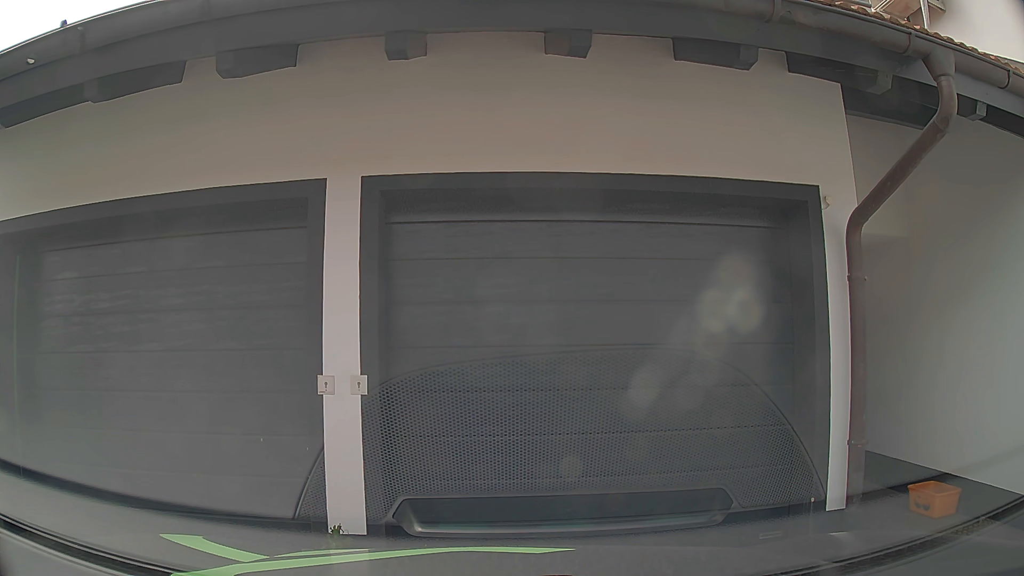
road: residential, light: Day
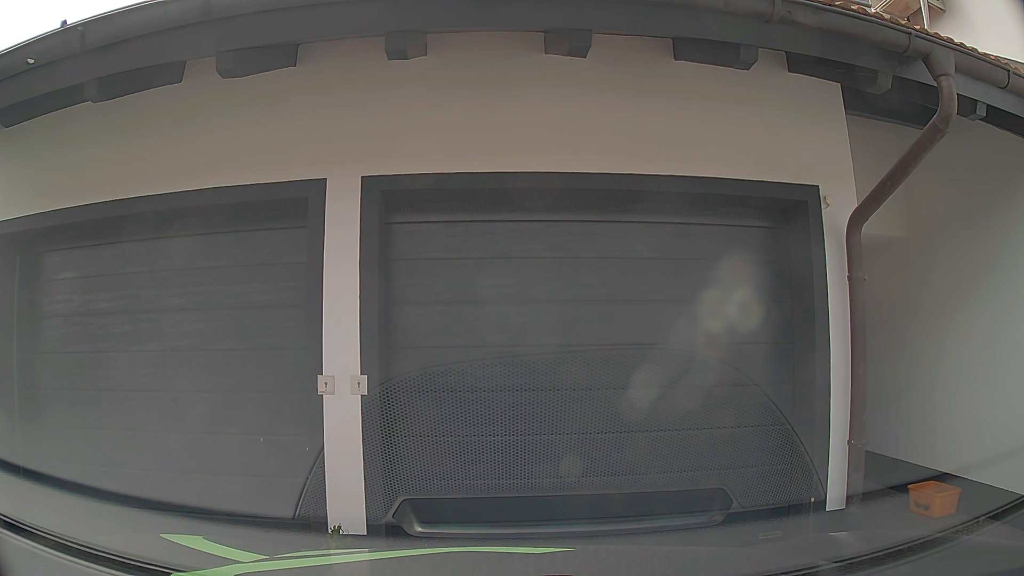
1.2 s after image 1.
(0.0, 0.0) m; 0°
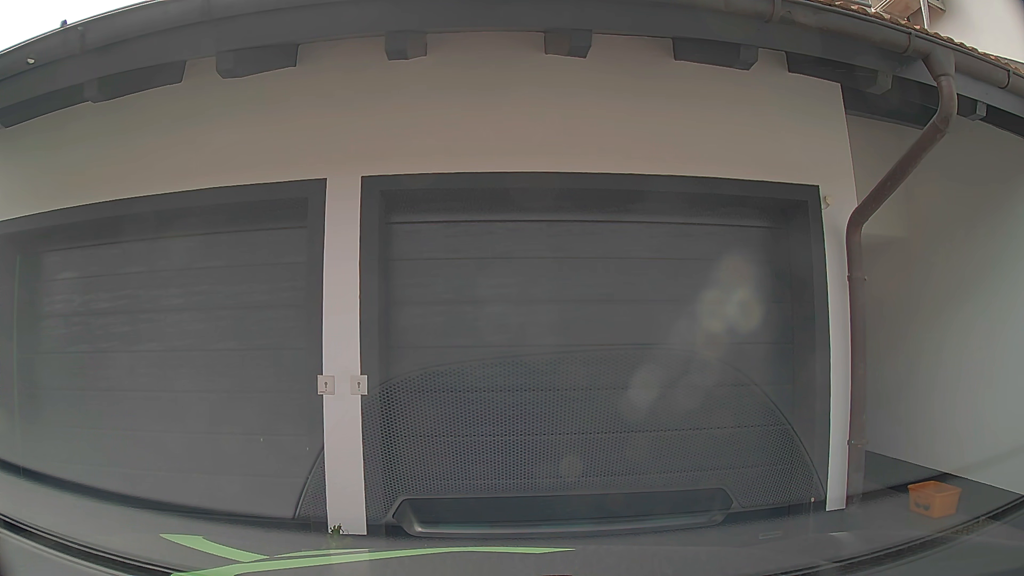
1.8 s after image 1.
(0.0, 0.0) m; 0°
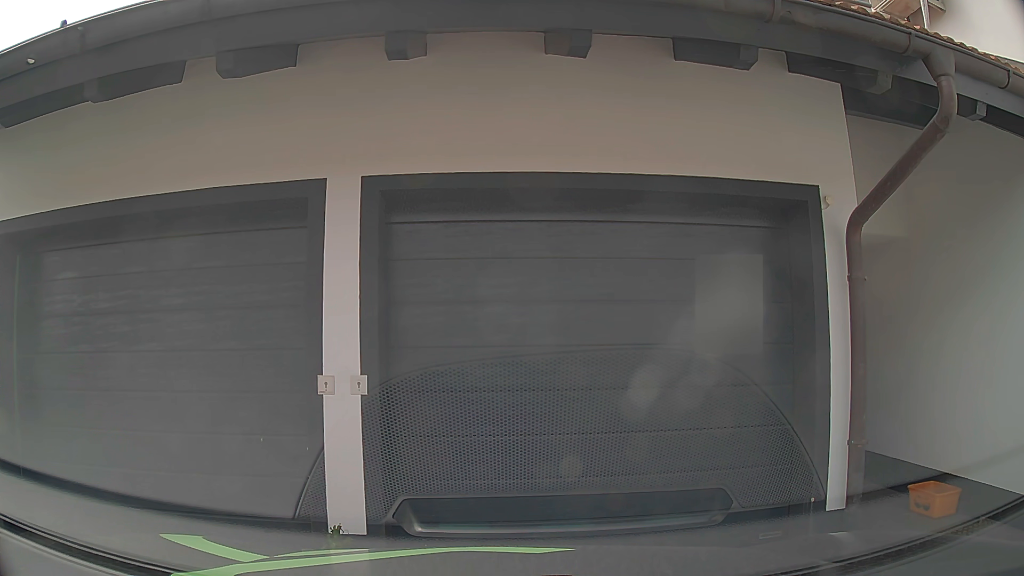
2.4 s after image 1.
(0.0, 0.0) m; 0°
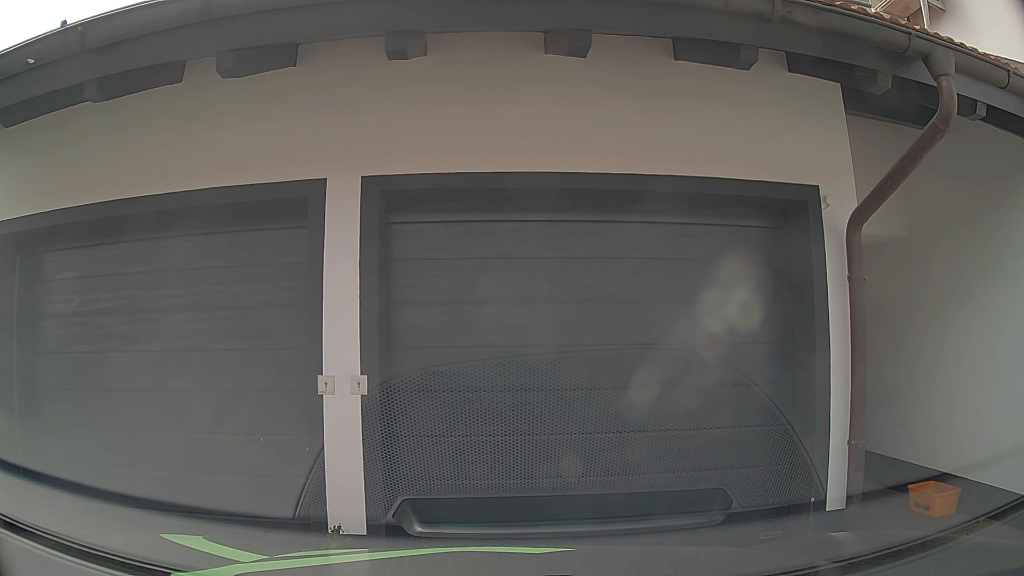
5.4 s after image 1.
(0.0, 0.0) m; 0°
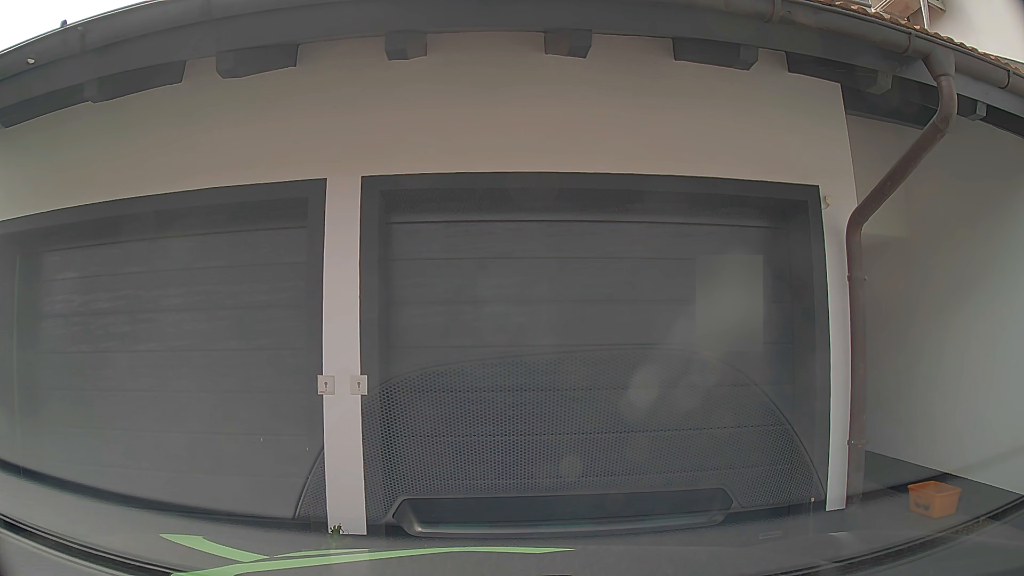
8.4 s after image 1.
(0.0, 0.0) m; 0°
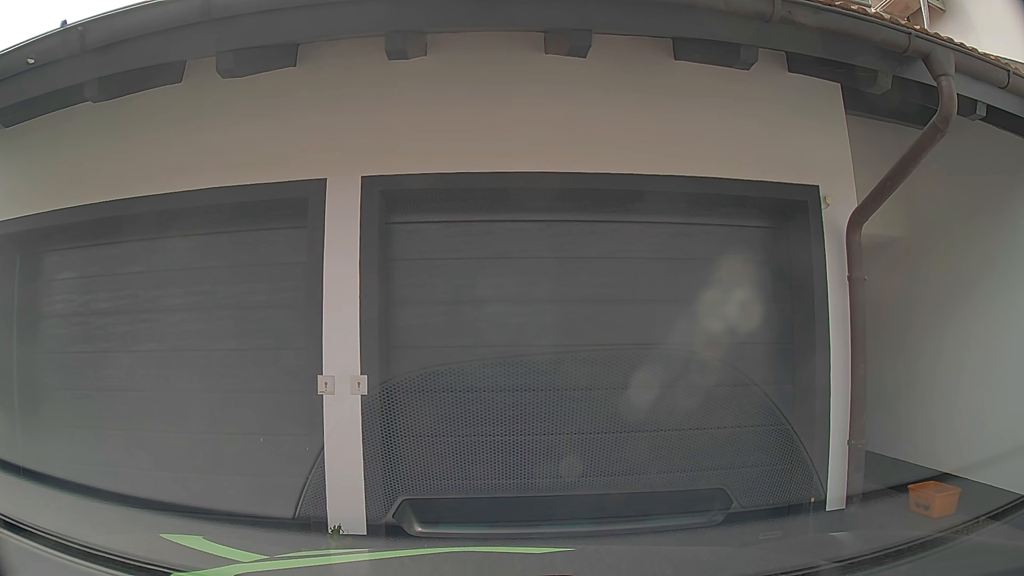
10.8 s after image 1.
(0.0, 0.0) m; 0°
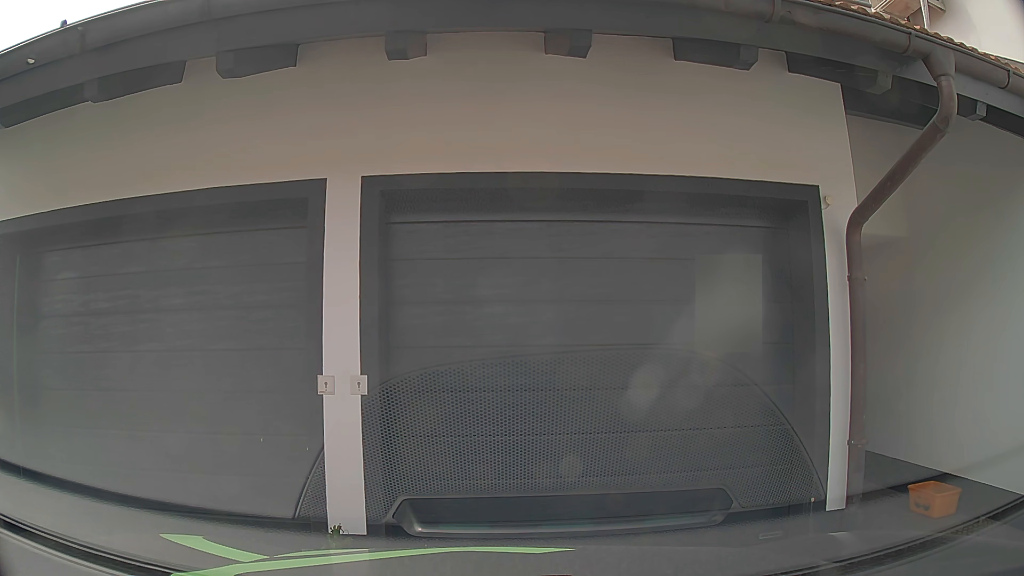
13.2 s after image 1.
(0.0, 0.0) m; 0°
